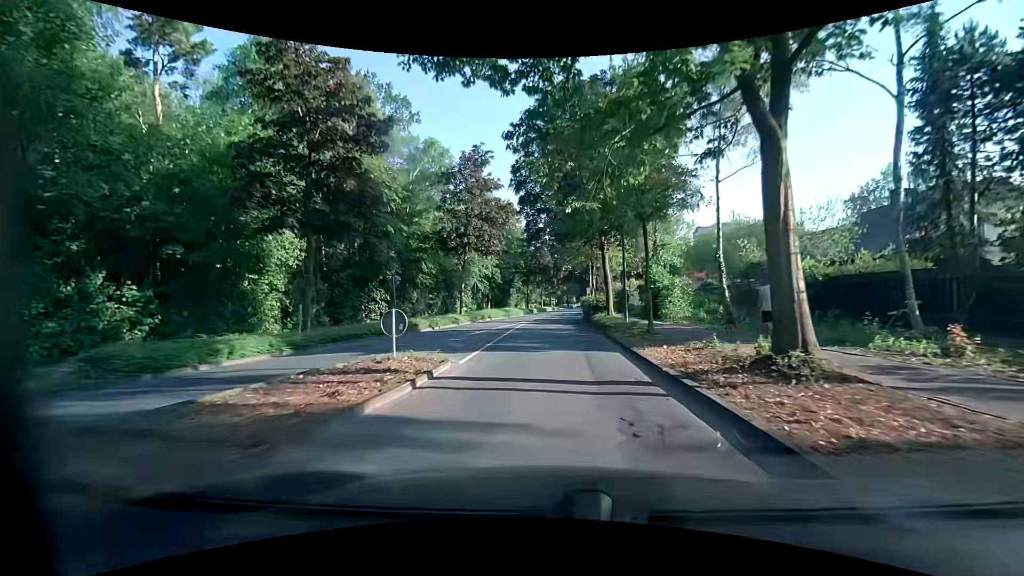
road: unclassified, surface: asphalt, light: Day
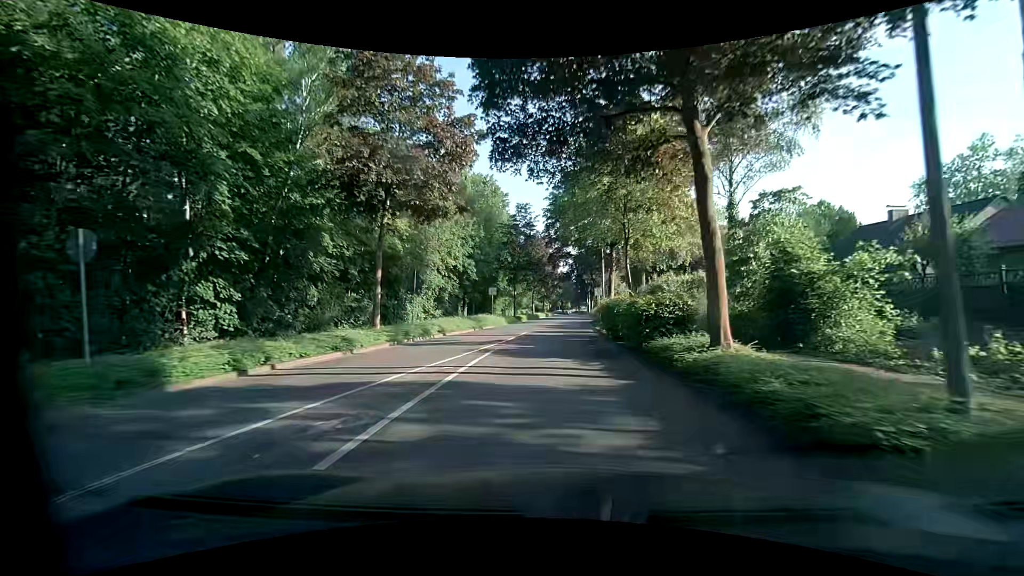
(+0.1, +17.4) m; +1°
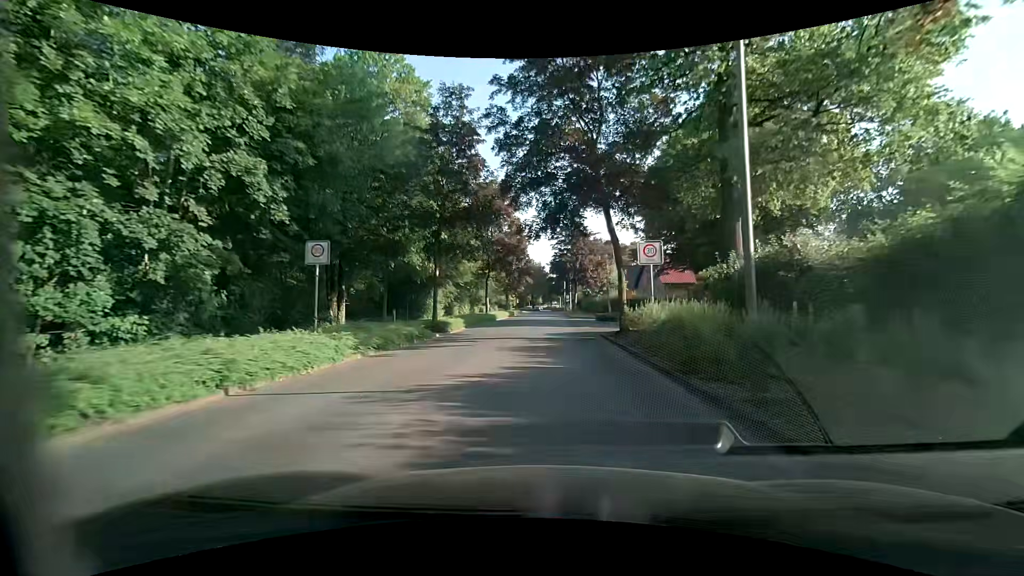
(+0.7, +30.1) m; +3°
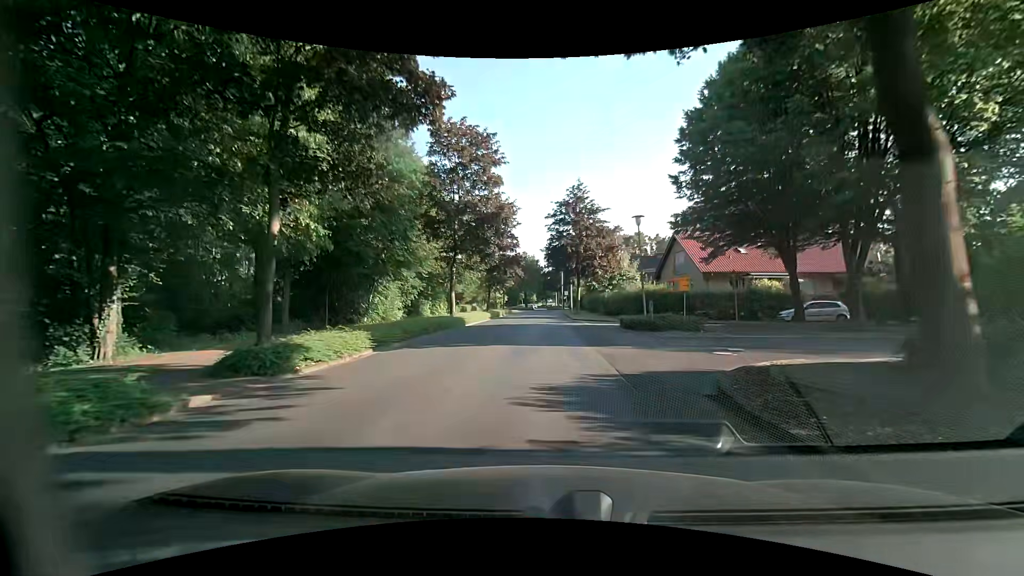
(+0.1, +15.9) m; 0°
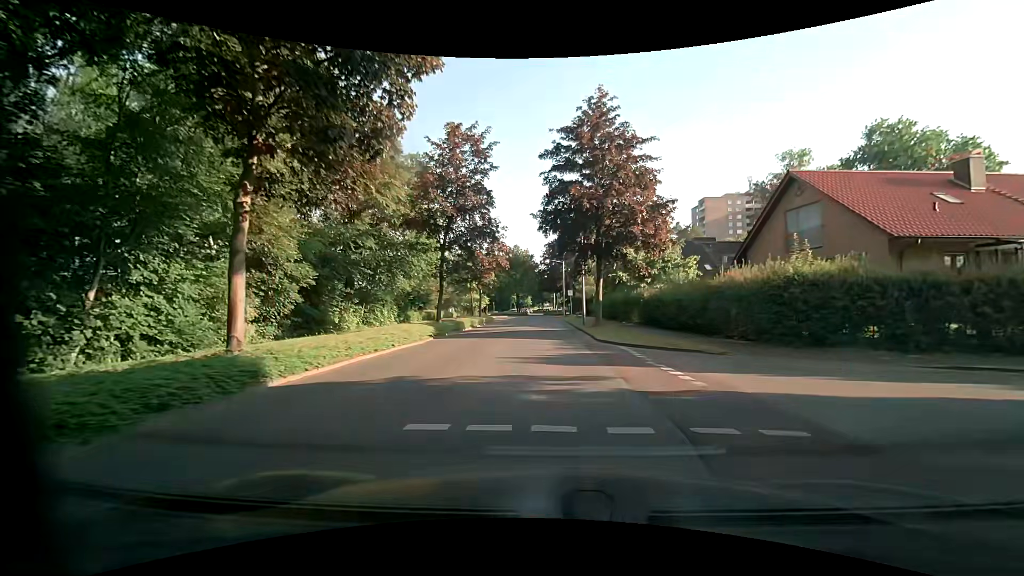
(+0.4, +23.3) m; 0°
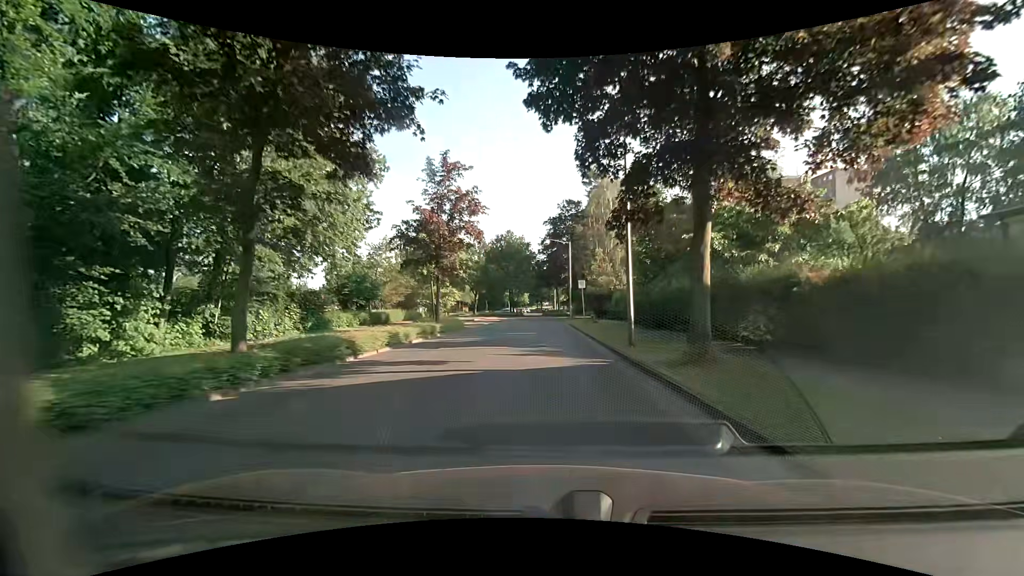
(+0.2, +19.7) m; 0°
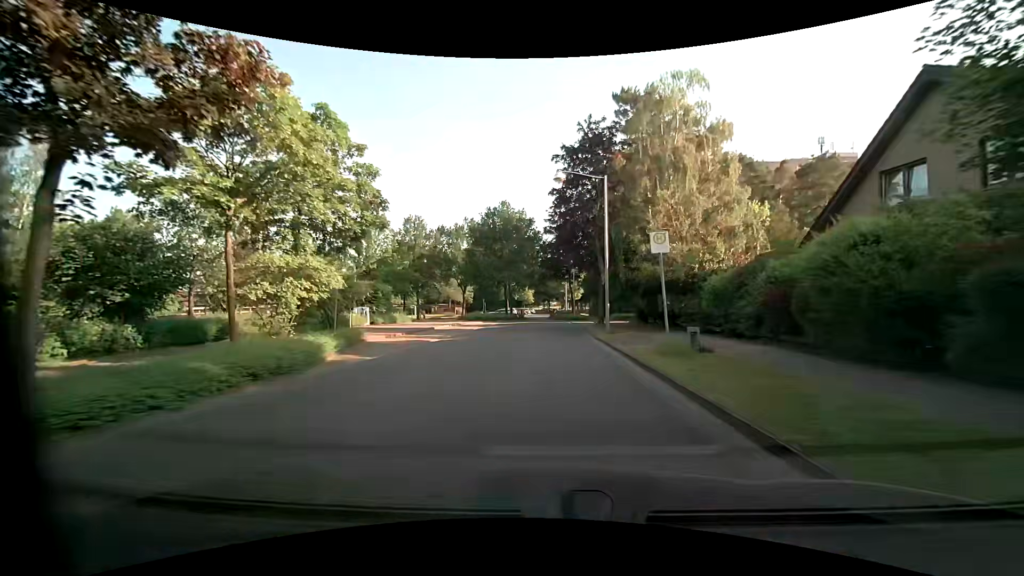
(+0.1, +24.8) m; 0°
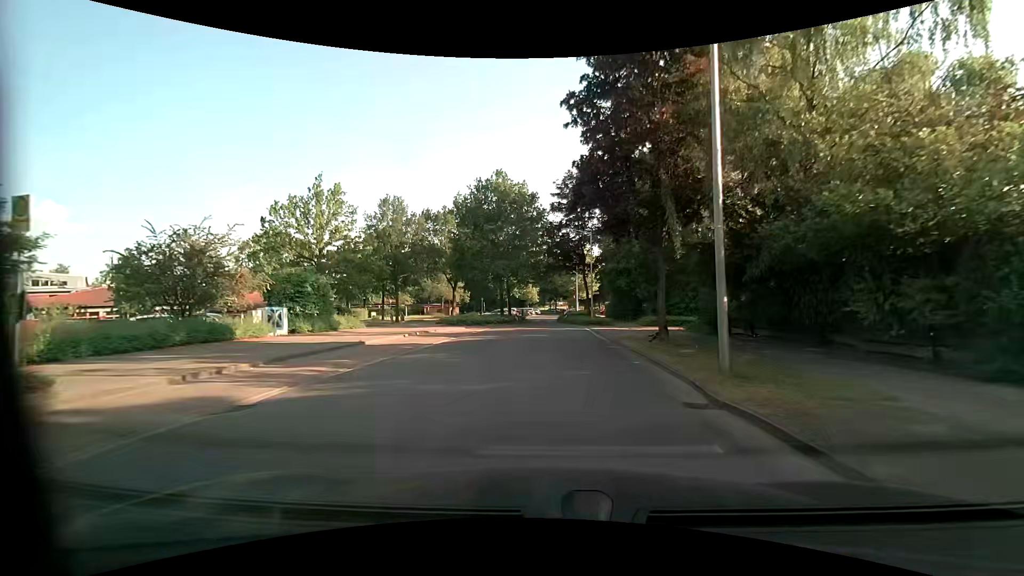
(-0.1, +14.9) m; -1°
